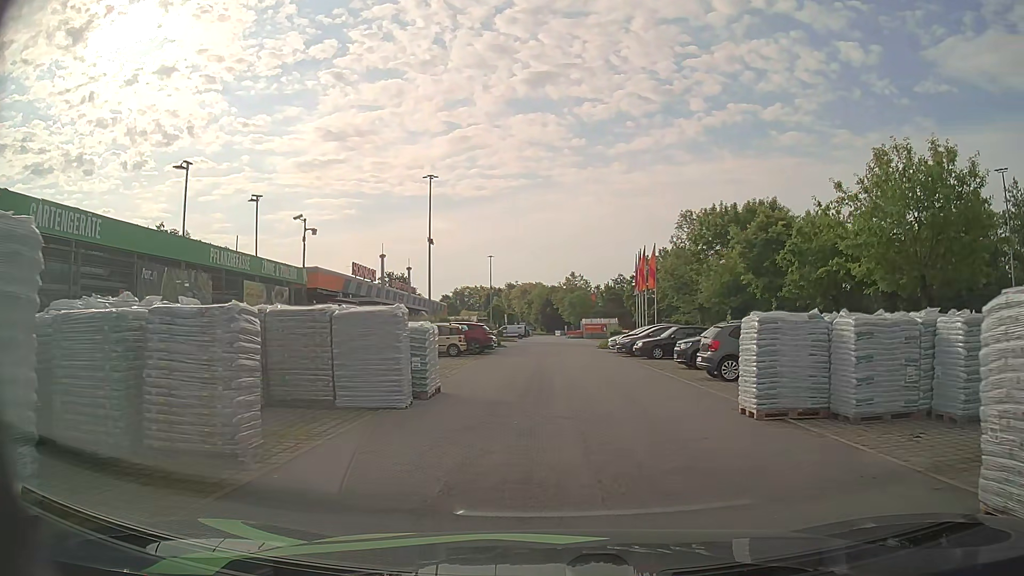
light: Day
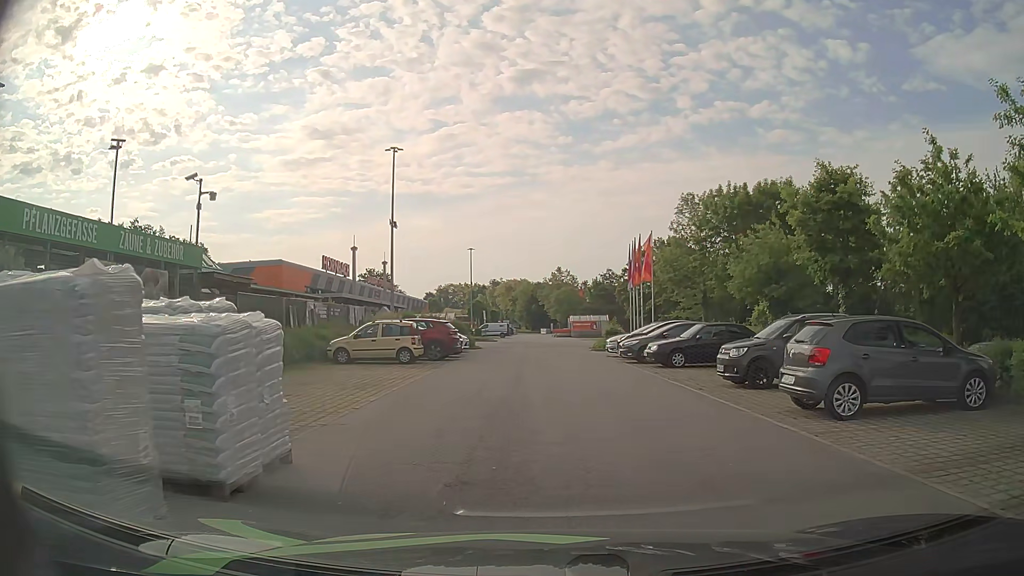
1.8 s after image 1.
(+0.1, +7.6) m; +2°
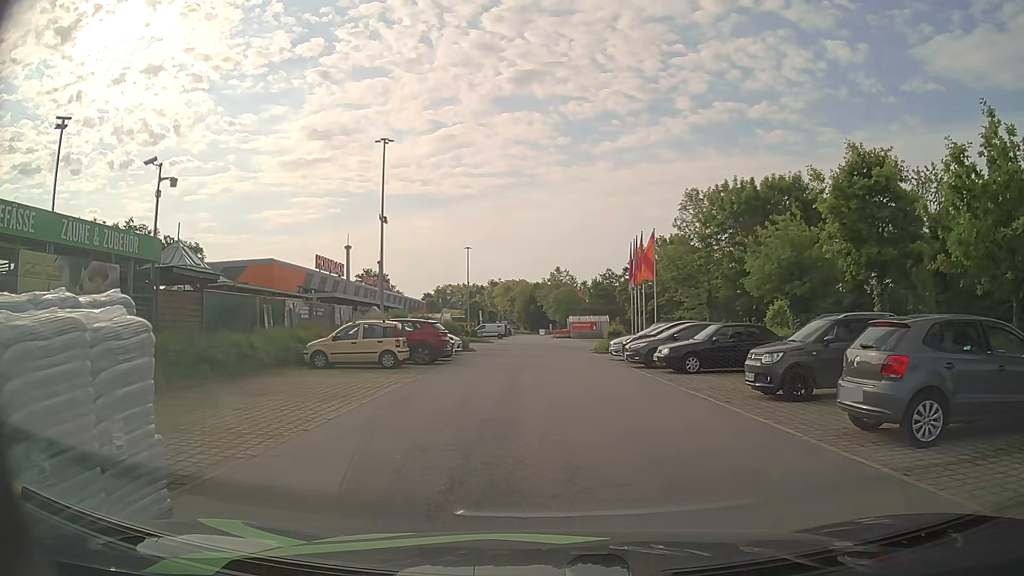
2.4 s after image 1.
(0.0, +2.3) m; -1°
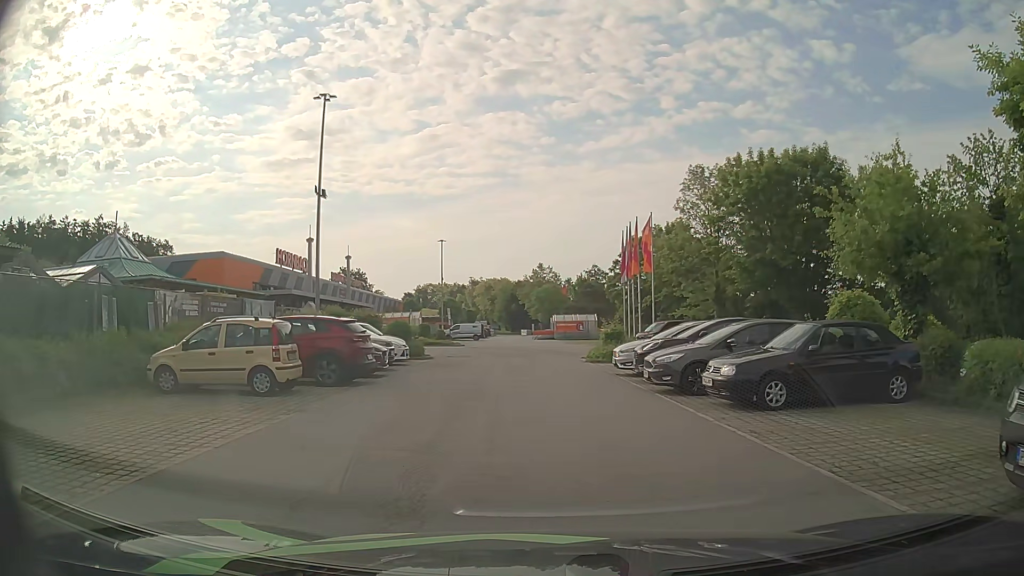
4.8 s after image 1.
(+0.2, +8.5) m; +2°
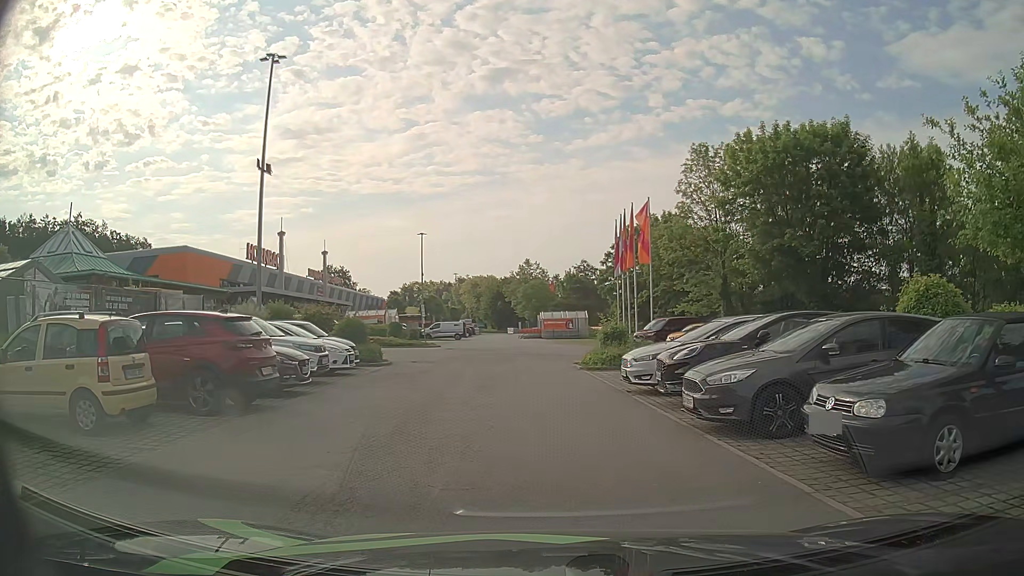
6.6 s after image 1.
(+0.1, +5.3) m; +2°
